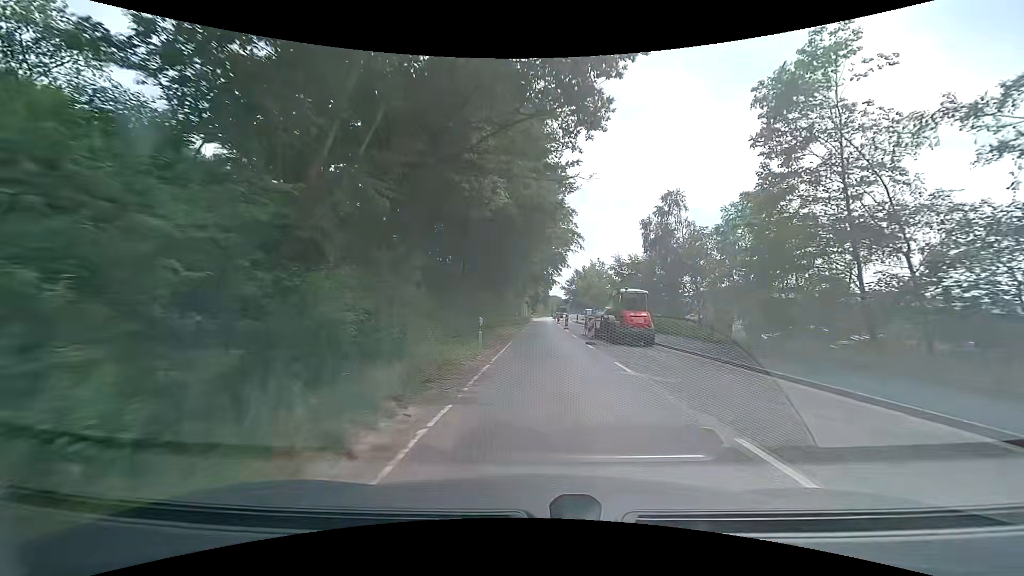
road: secondary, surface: asphalt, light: Day
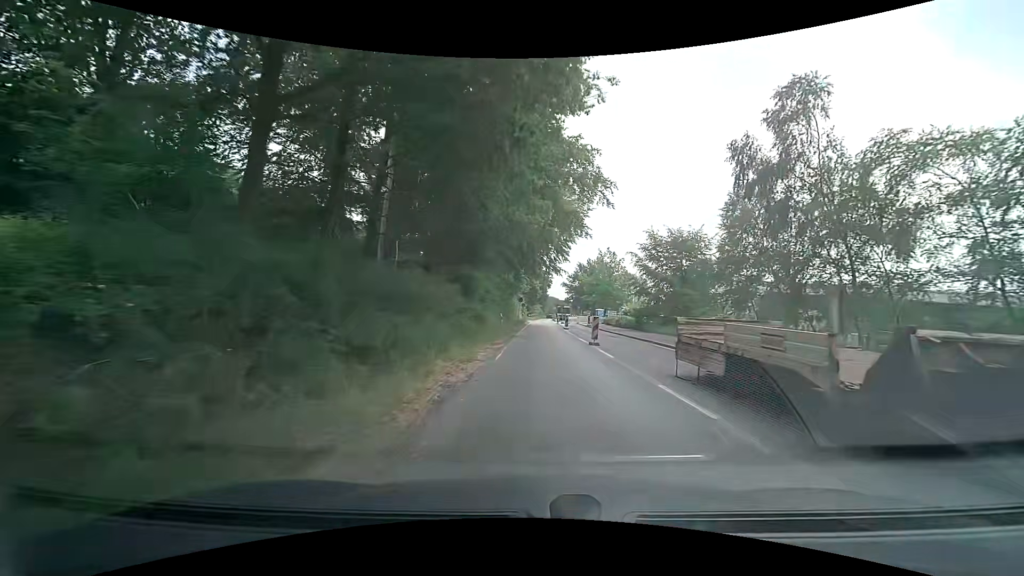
(0.0, +22.9) m; 0°
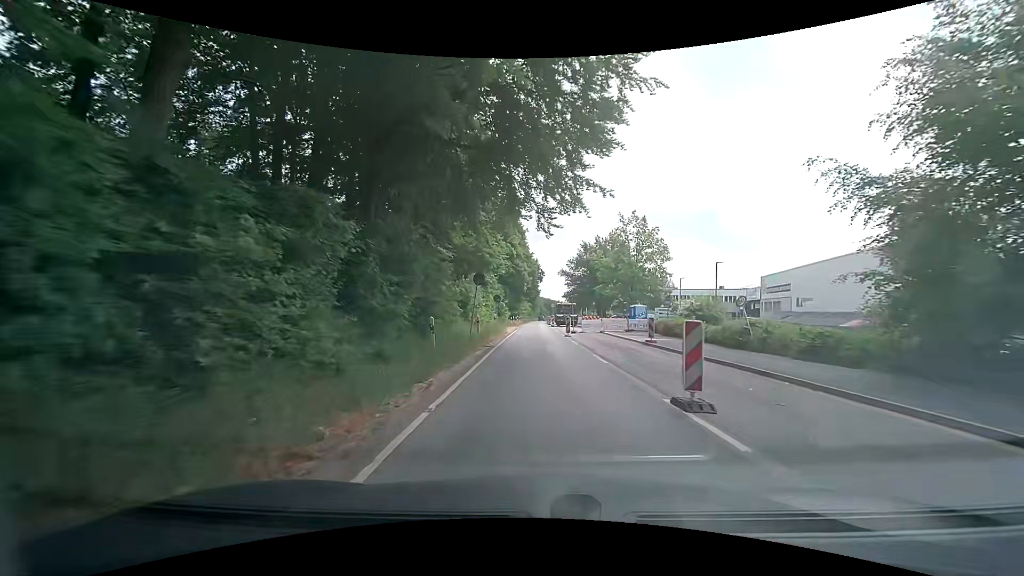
(+0.4, +37.8) m; +1°
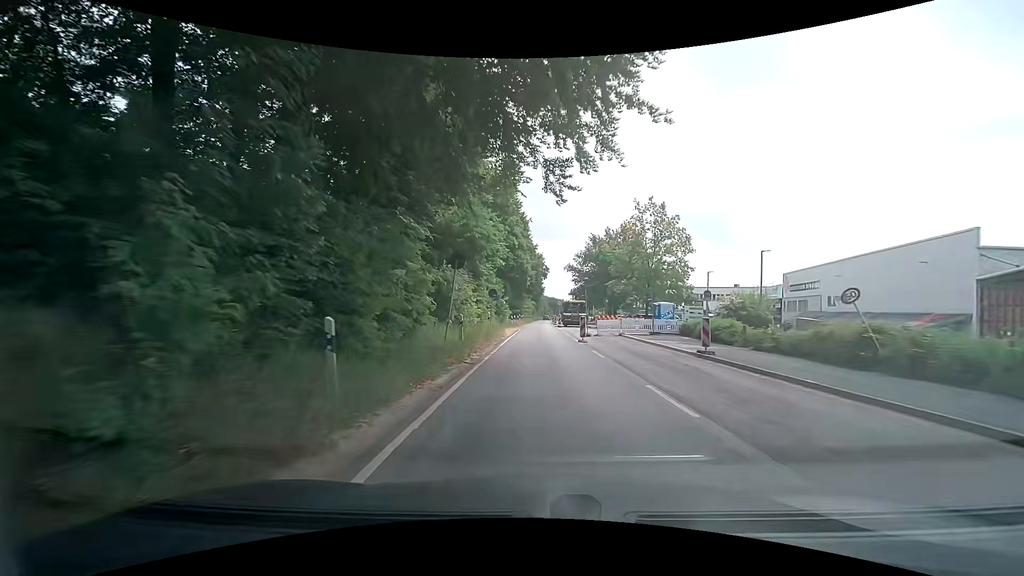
(-0.1, +7.5) m; -1°
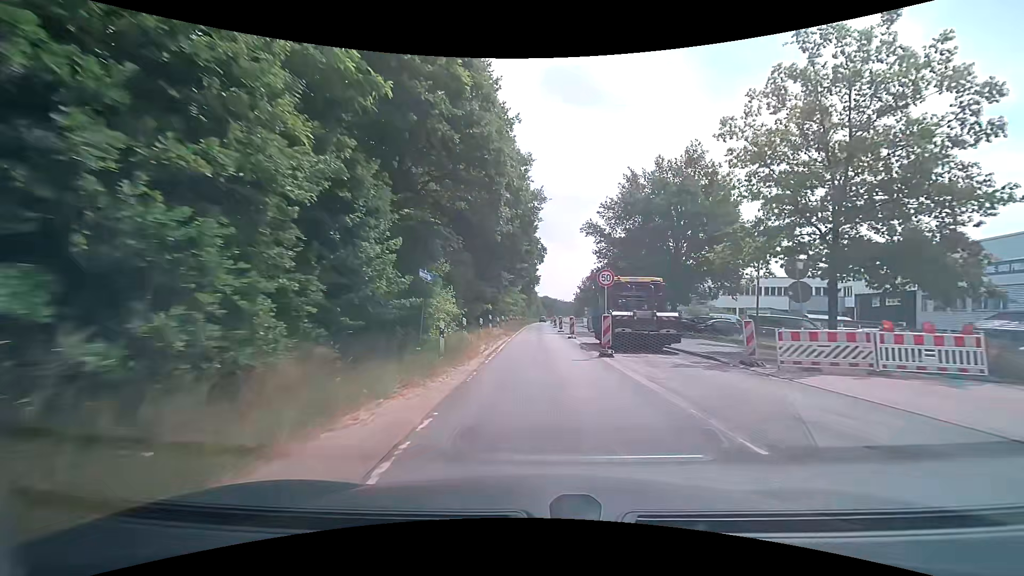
(+0.3, +37.6) m; +1°
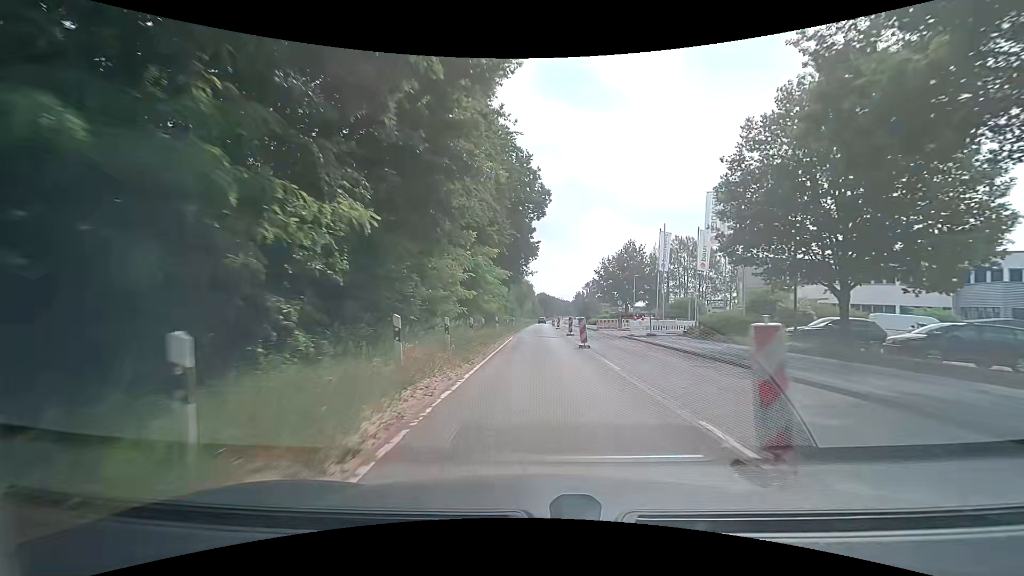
(+0.2, +37.7) m; 0°
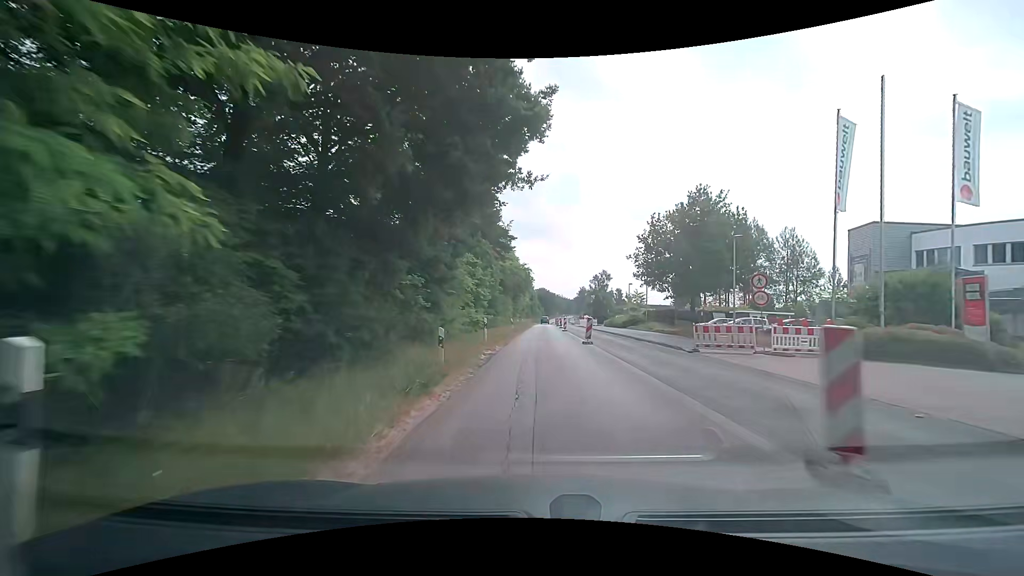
(+0.2, +30.1) m; +1°
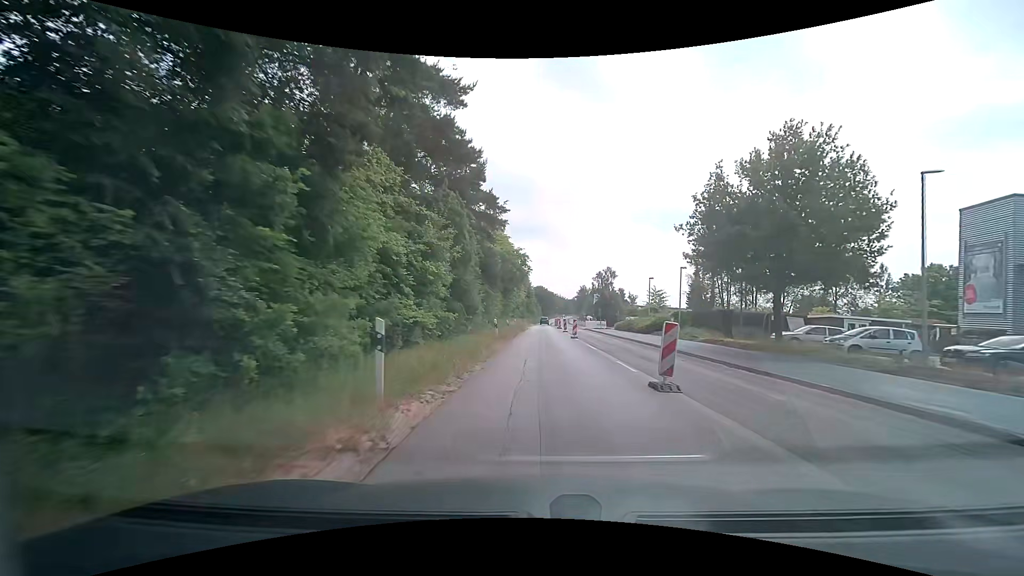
(0.0, +14.7) m; 0°
(0, +10) (0, +20) (0, +30) (0, +40) (+1, +50) (+1, +60) (+1, +70) (+1, +80) (+1, +90) (+2, +100) m
